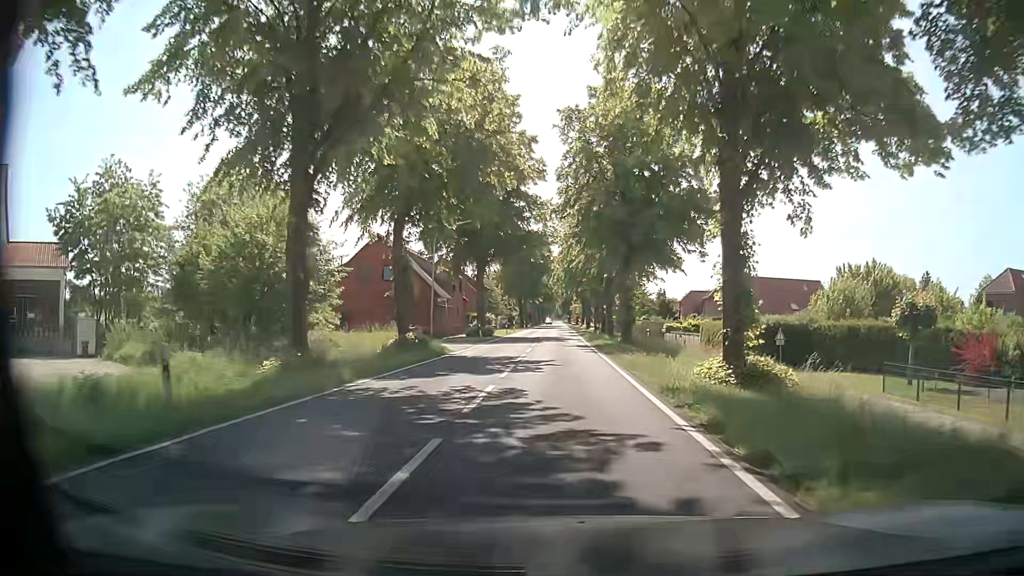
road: secondary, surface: asphalt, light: Day
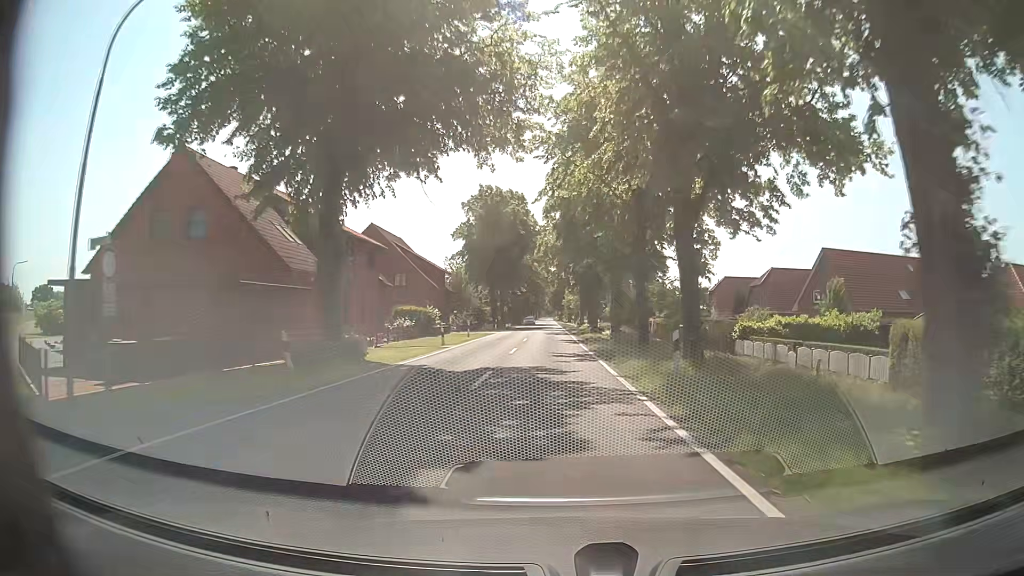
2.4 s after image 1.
(+0.1, +34.0) m; +1°
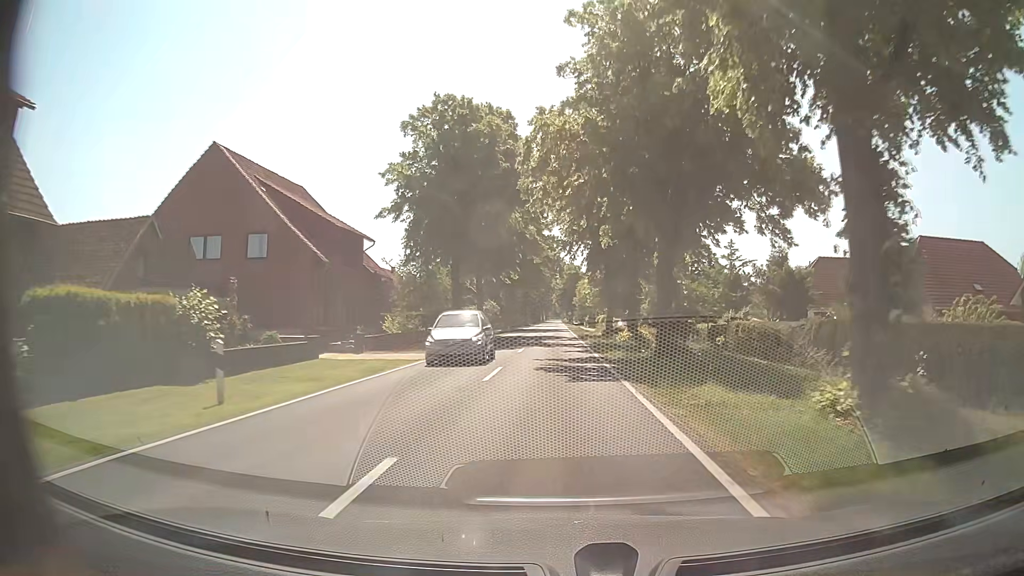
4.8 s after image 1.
(-0.1, +34.2) m; -1°
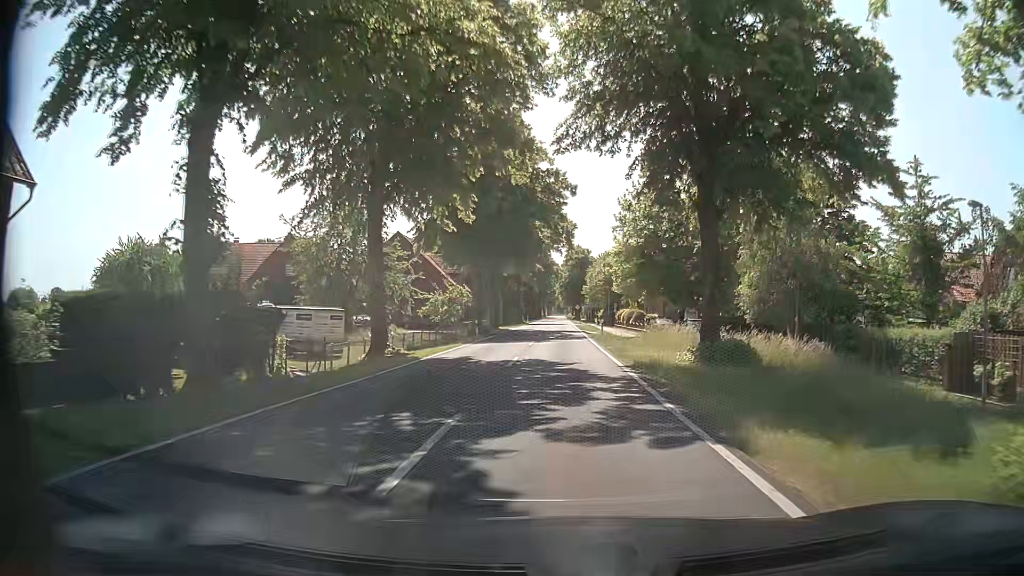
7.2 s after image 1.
(+0.1, +33.7) m; 0°
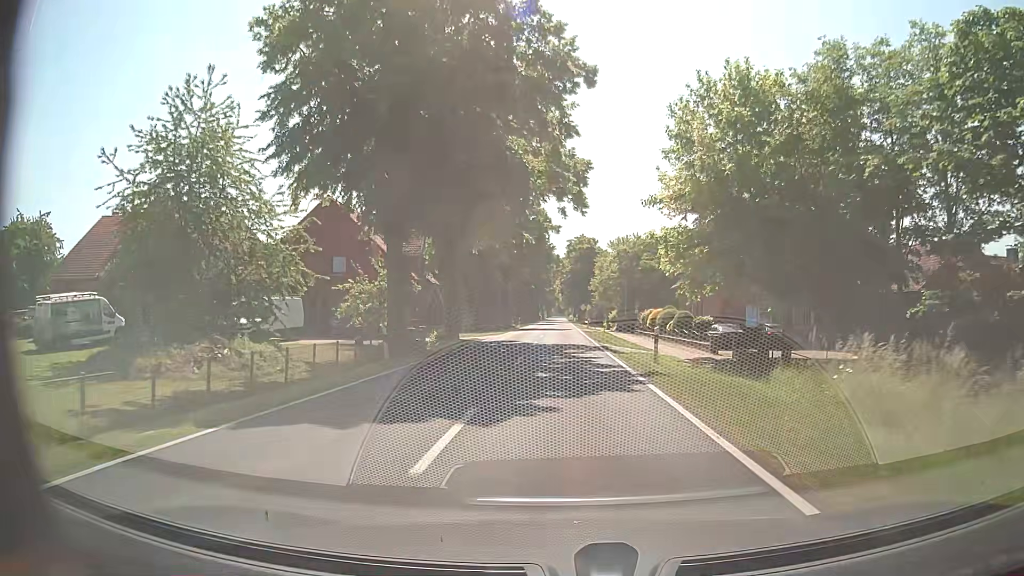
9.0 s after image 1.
(+0.2, +23.7) m; +1°
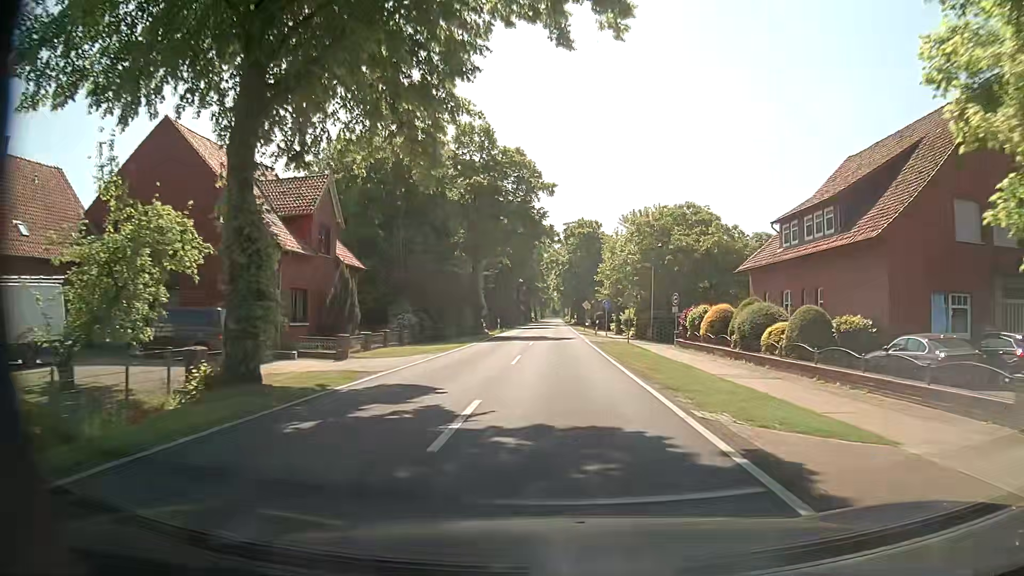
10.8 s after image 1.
(-0.1, +23.3) m; -1°
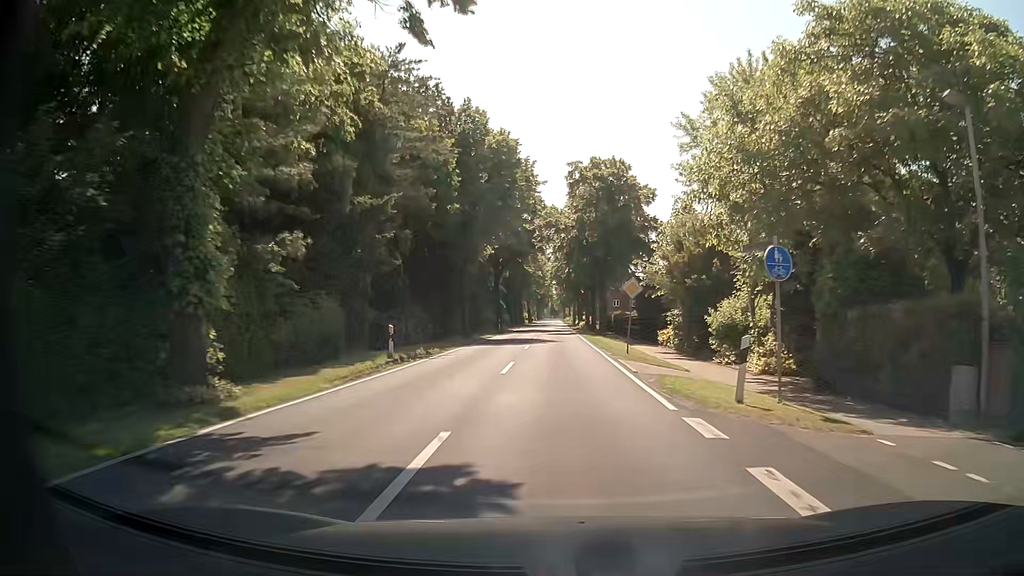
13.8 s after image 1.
(+0.3, +39.5) m; 0°
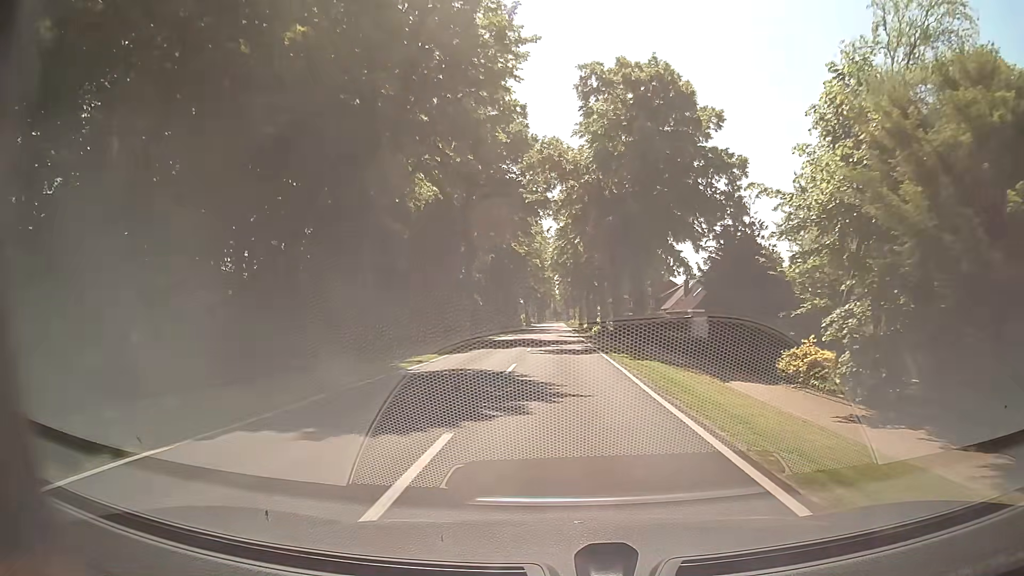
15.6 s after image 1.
(0.0, +24.2) m; +1°
(0, +10) (0, +20) (0, +30) (-1, +40) (-1, +50) (-1, +60) (-1, +70) (-1, +80) (-1, +90) (-1, +100) m
